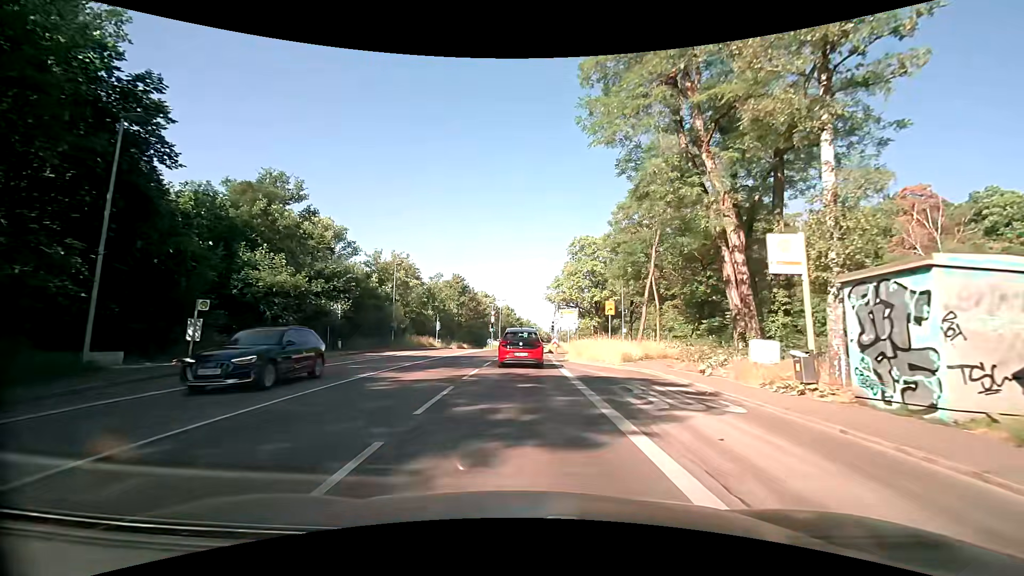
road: secondary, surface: asphalt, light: Day
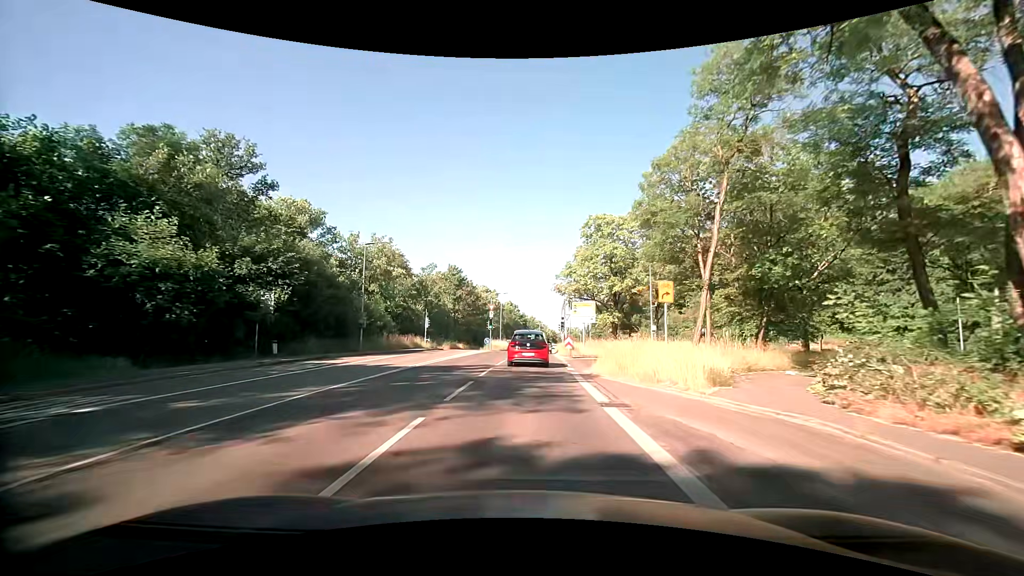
(-0.1, +10.4) m; -1°
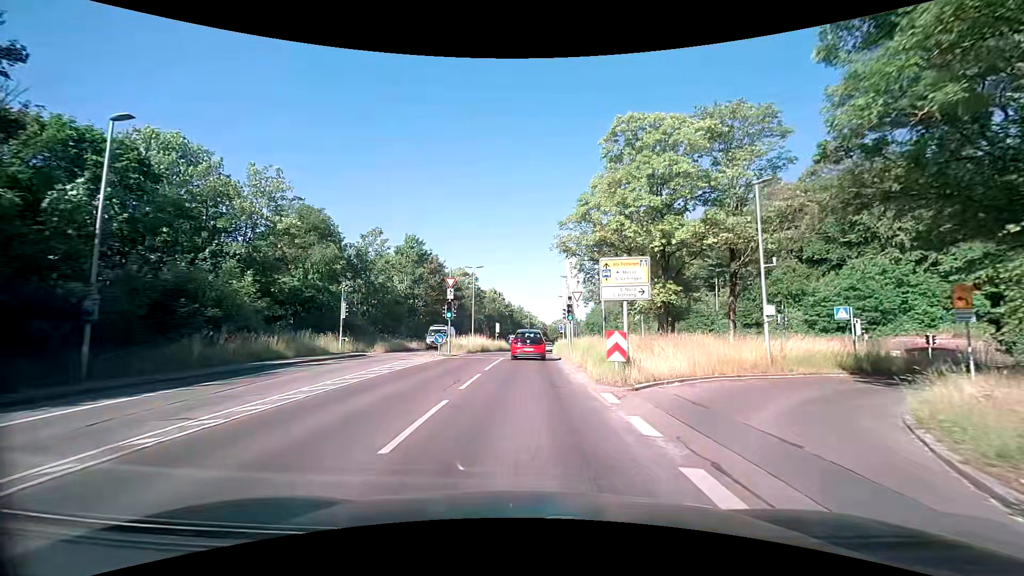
(+0.3, +22.6) m; +2°
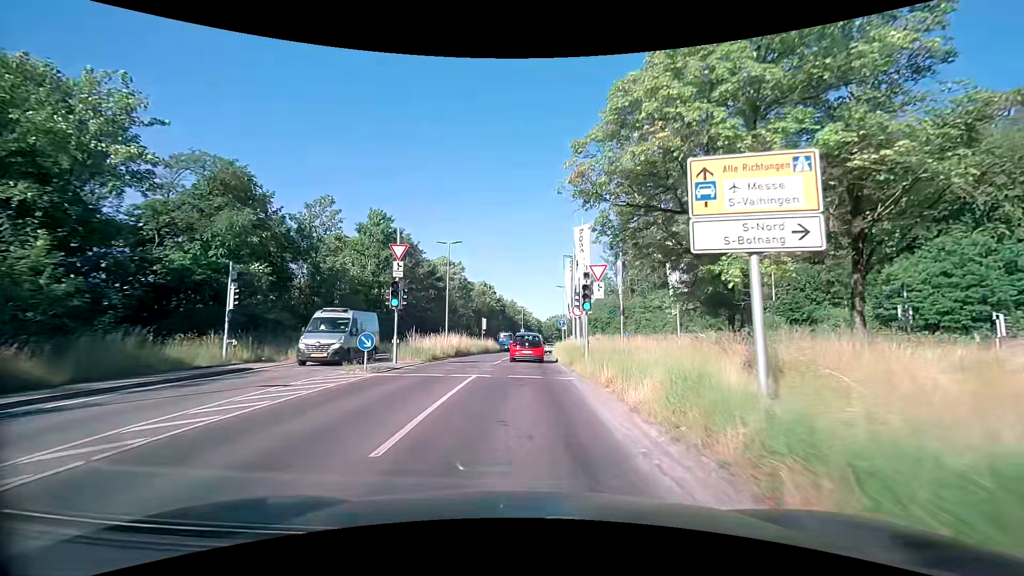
(0.0, +12.3) m; +1°
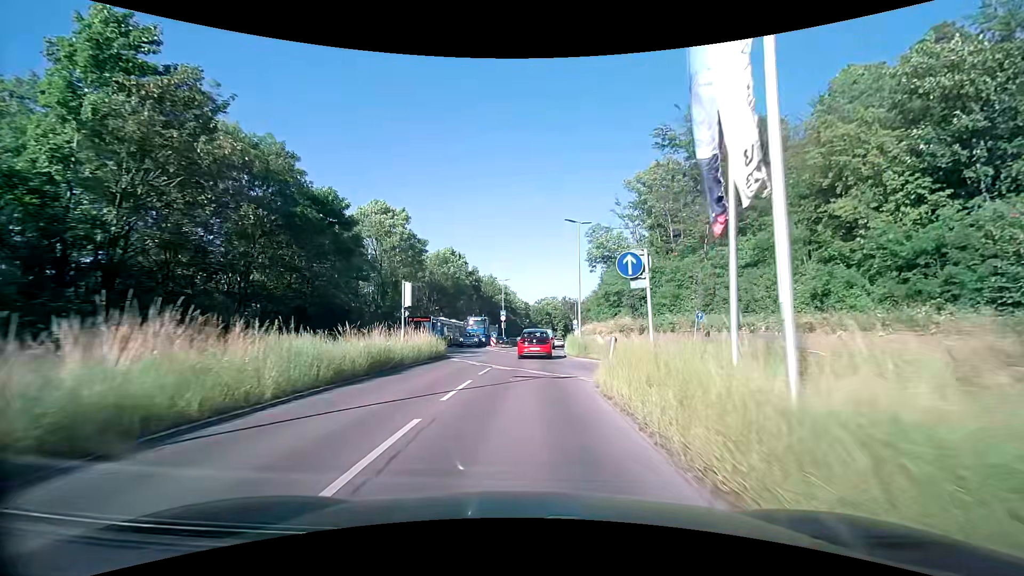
(0.0, +32.1) m; +1°
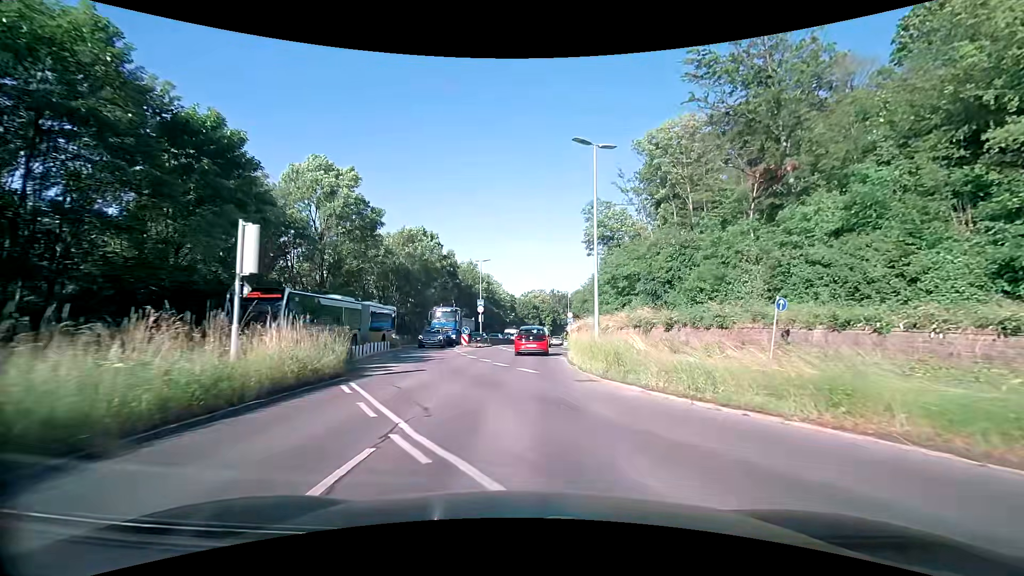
(+0.2, +12.9) m; +2°
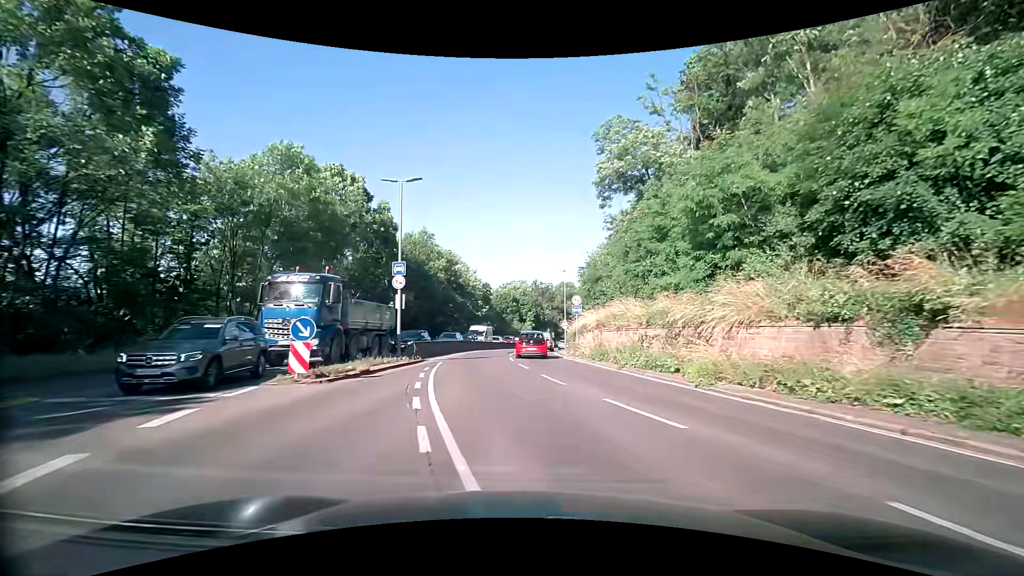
(+0.4, +25.4) m; +3°
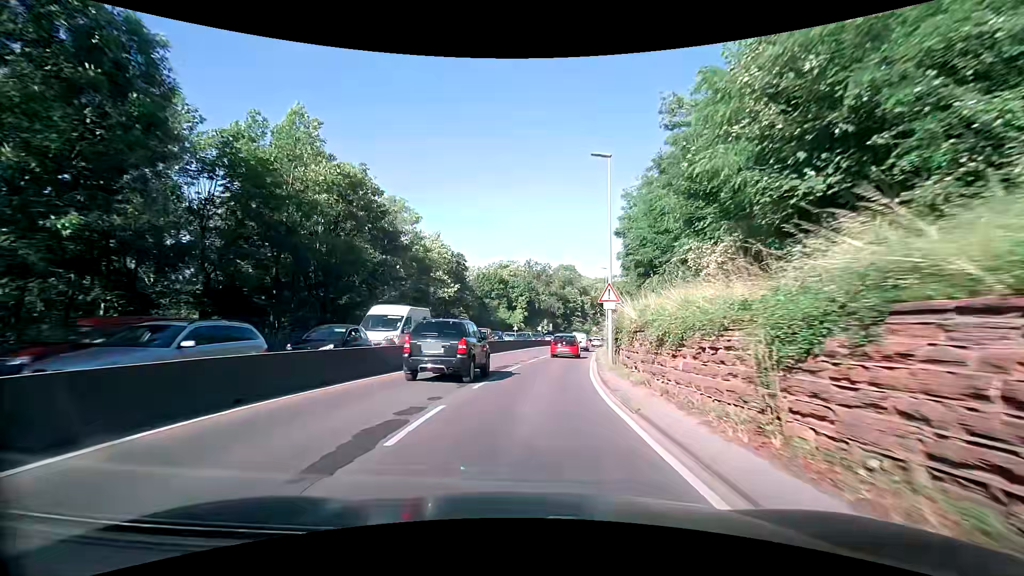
(+0.4, +31.9) m; 0°
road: trunk
(0, +10) (+1, +20) (+2, +30) (+4, +40) (+5, +50) (+7, +60) (+9, +69) (+11, +79) (+13, +89) (+16, +98) m
